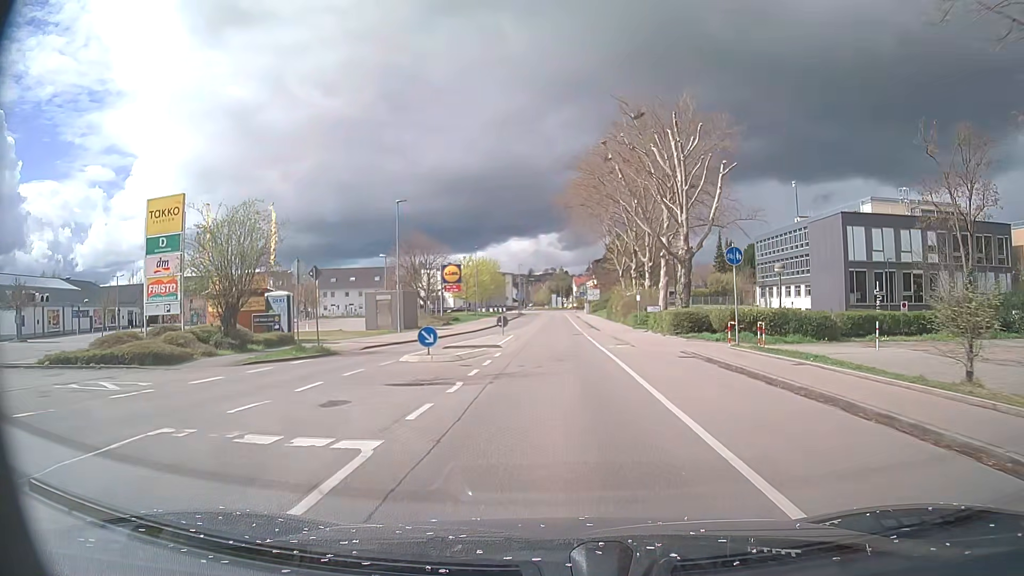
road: tertiary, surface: asphalt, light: Day
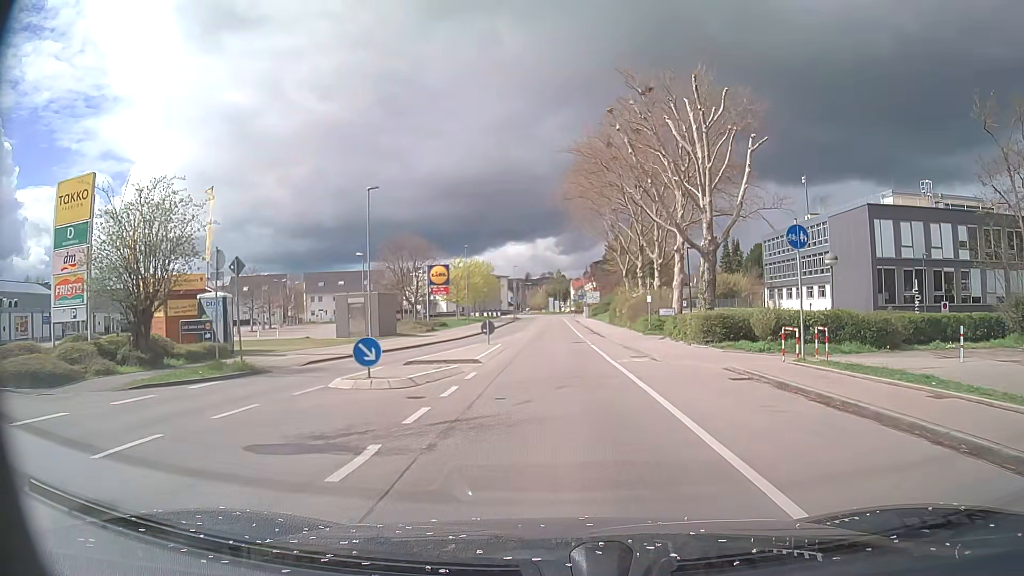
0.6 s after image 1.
(0.0, +6.1) m; 0°
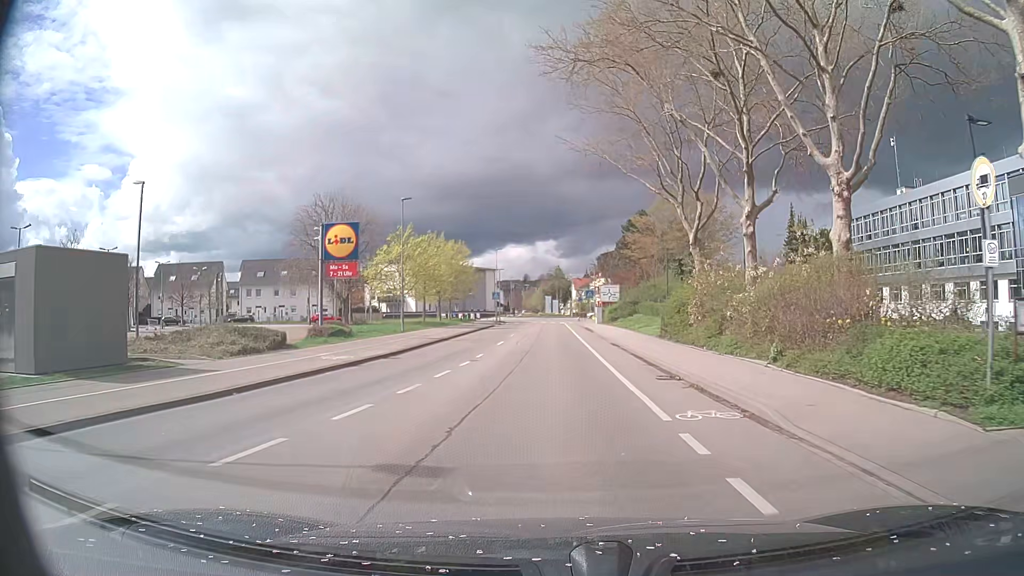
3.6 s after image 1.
(+0.2, +29.6) m; +1°
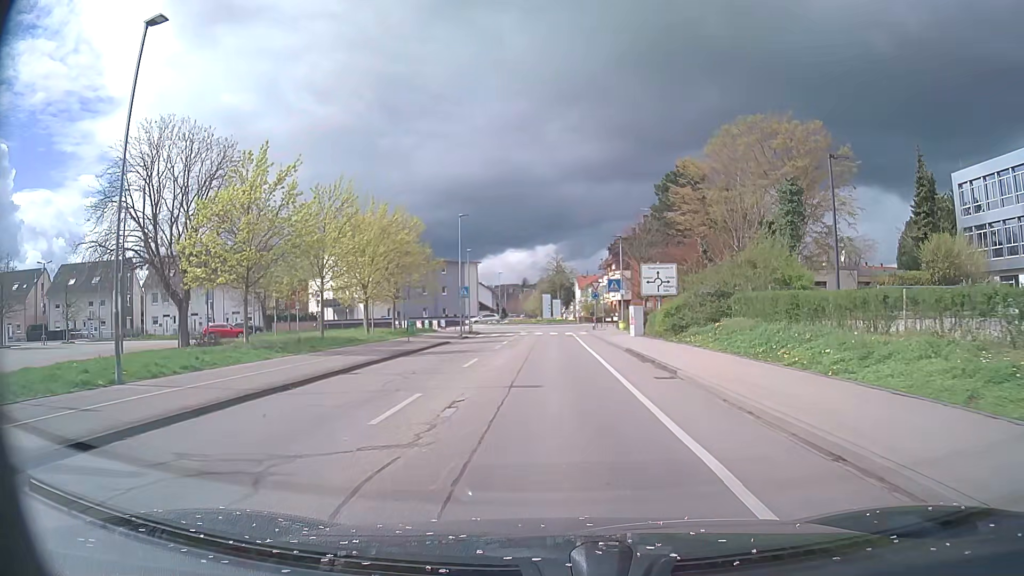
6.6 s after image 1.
(-0.2, +28.6) m; 0°
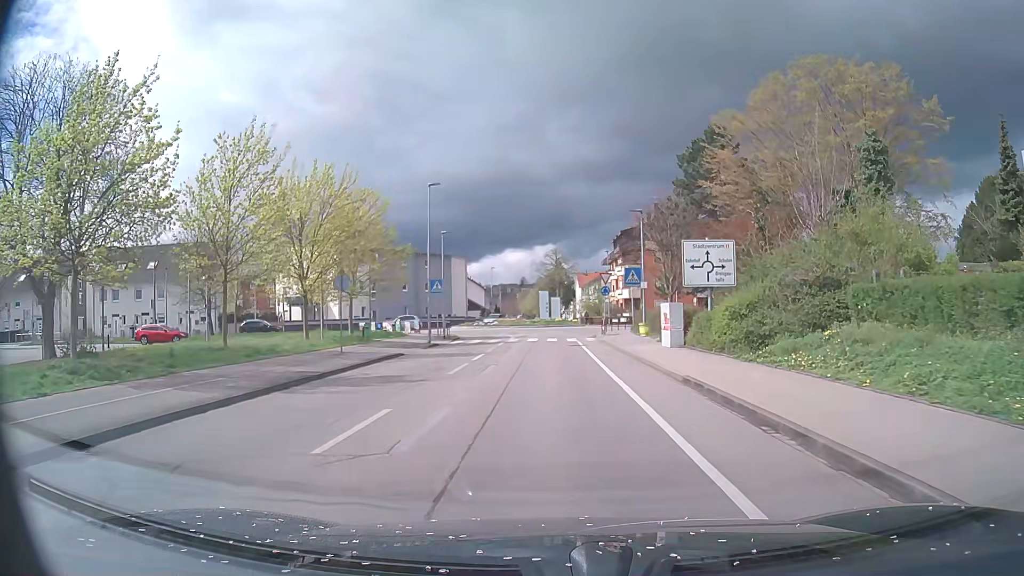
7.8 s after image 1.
(-0.1, +11.0) m; -1°
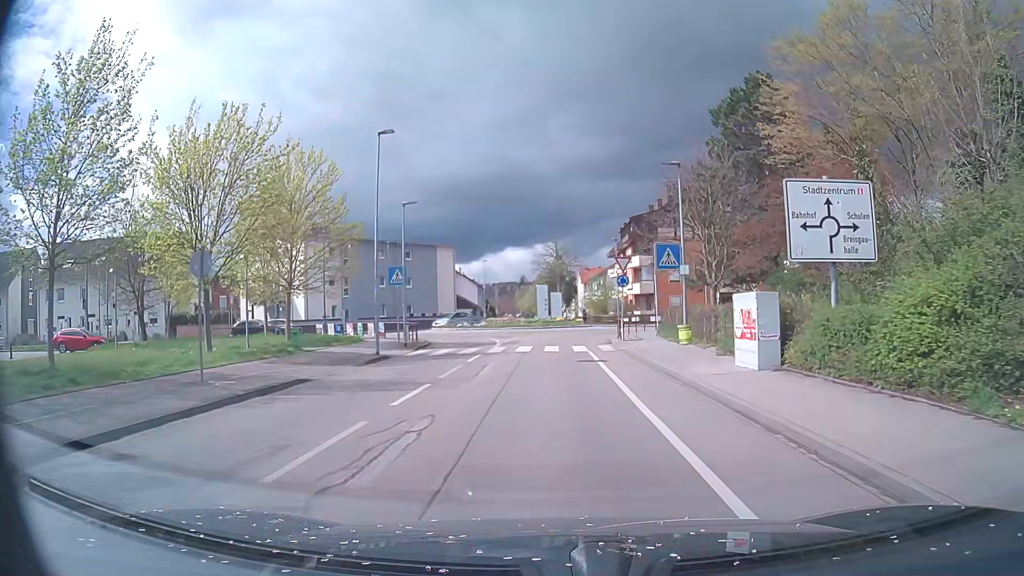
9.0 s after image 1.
(0.0, +10.1) m; 0°
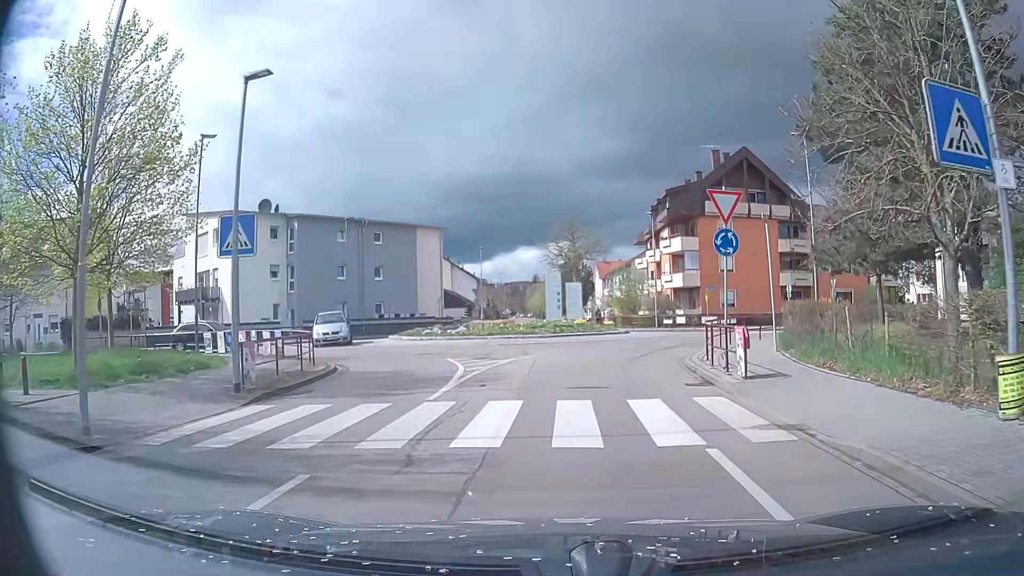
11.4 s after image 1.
(-0.1, +16.4) m; 0°
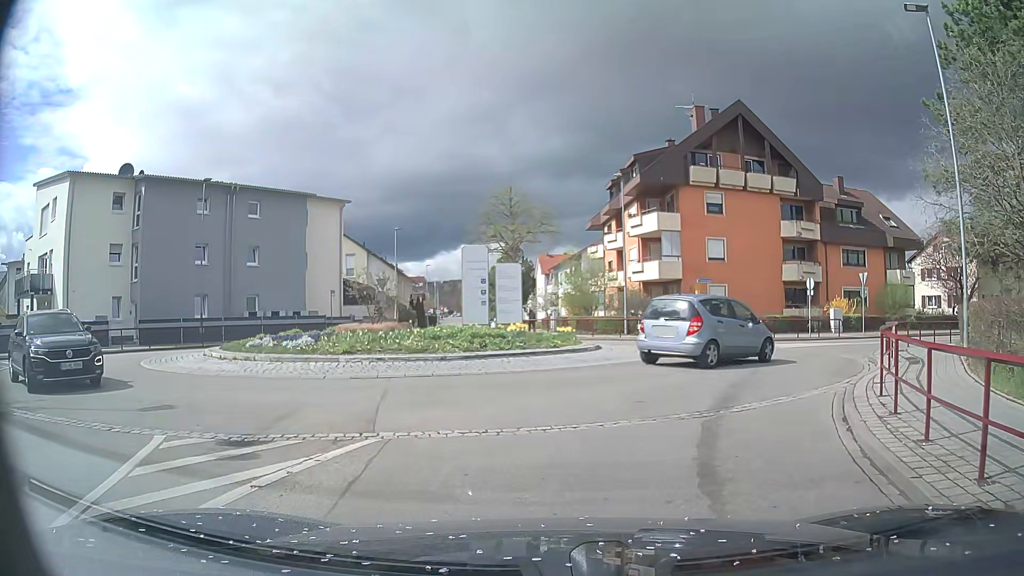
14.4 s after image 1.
(+0.3, +13.3) m; +4°
